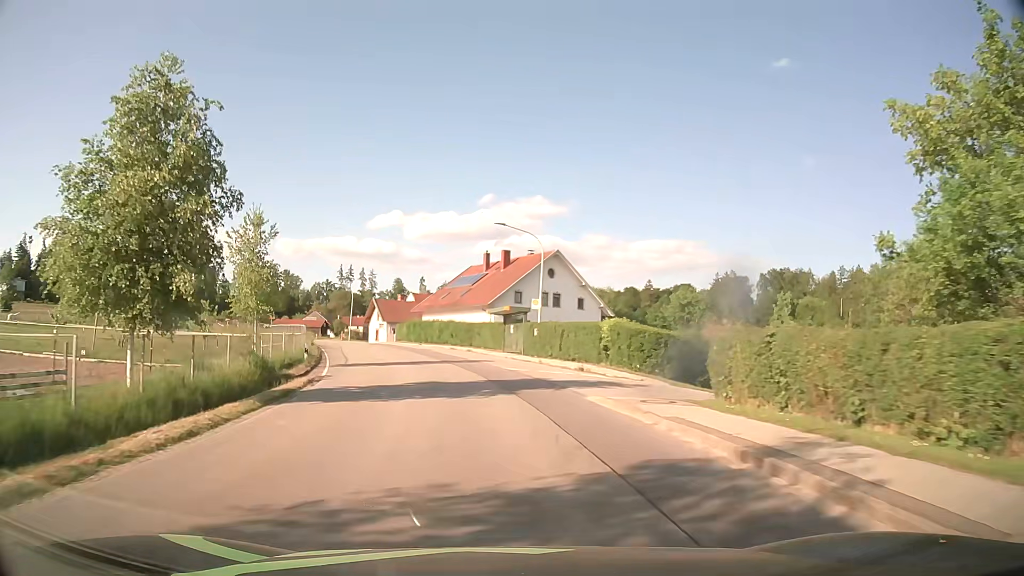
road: tertiary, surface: asphalt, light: Day
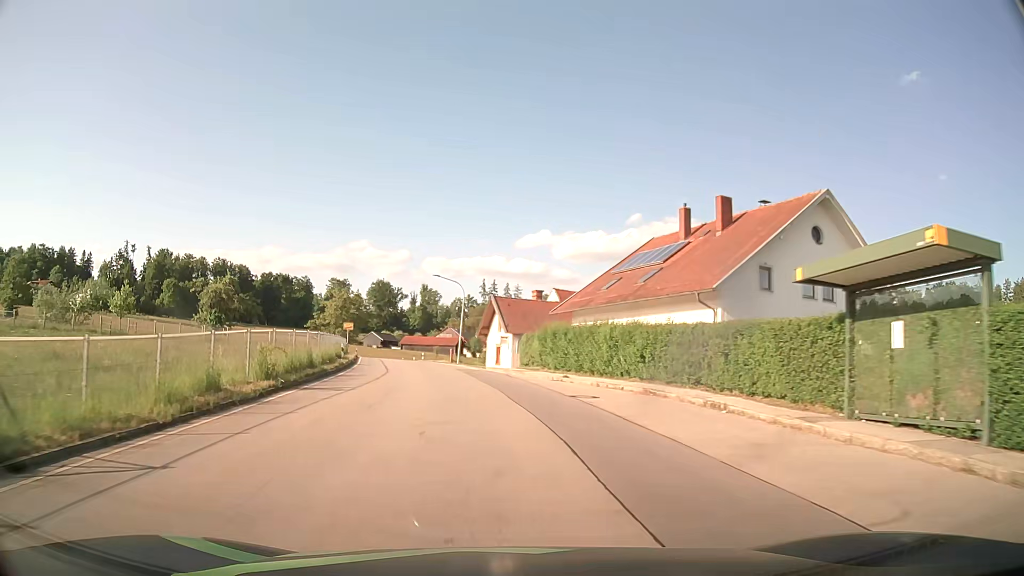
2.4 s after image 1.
(-3.4, +31.2) m; -12°
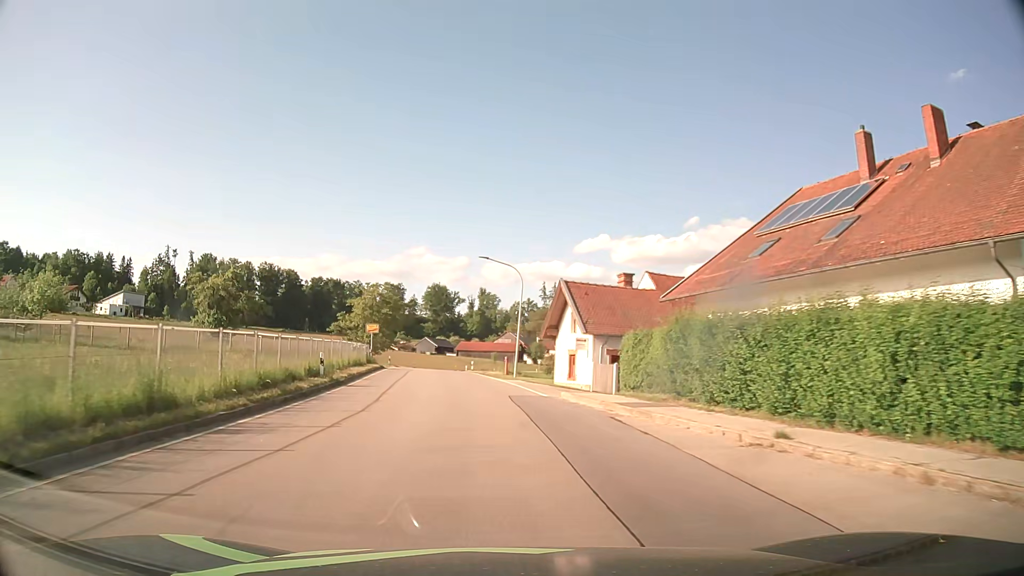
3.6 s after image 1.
(-0.8, +15.6) m; -5°
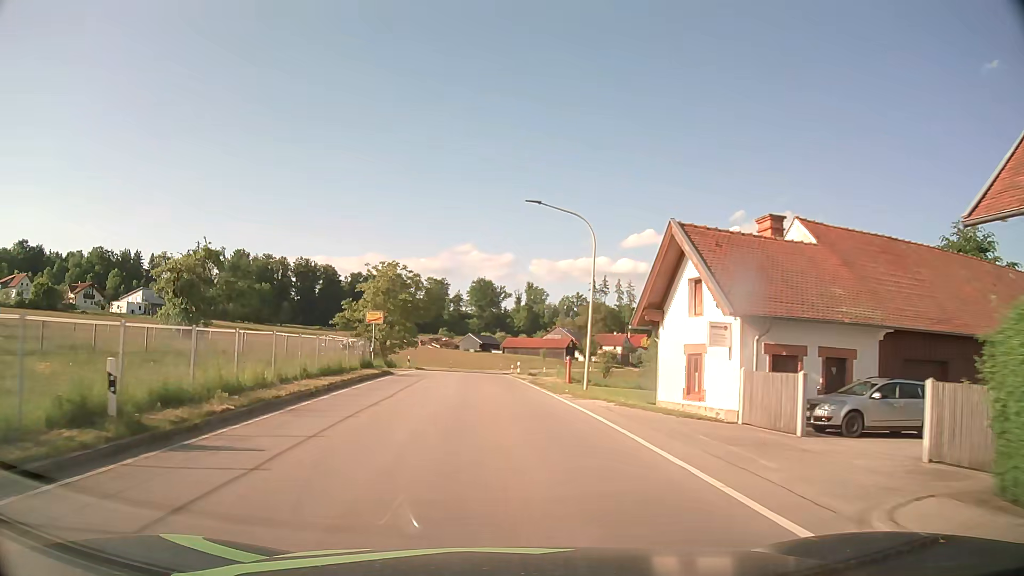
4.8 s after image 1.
(-0.7, +15.9) m; -4°
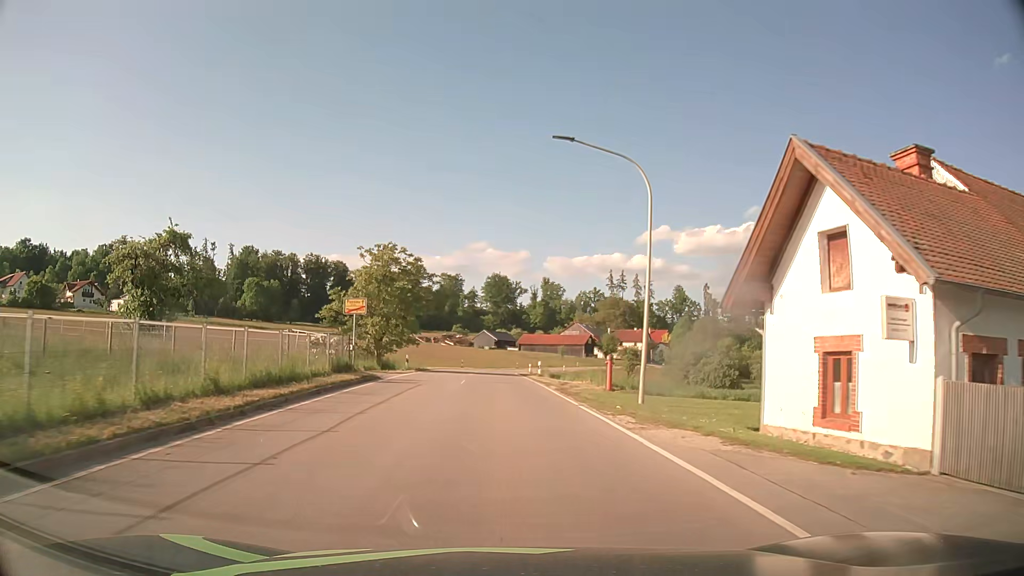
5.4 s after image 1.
(-0.1, +8.3) m; -1°
